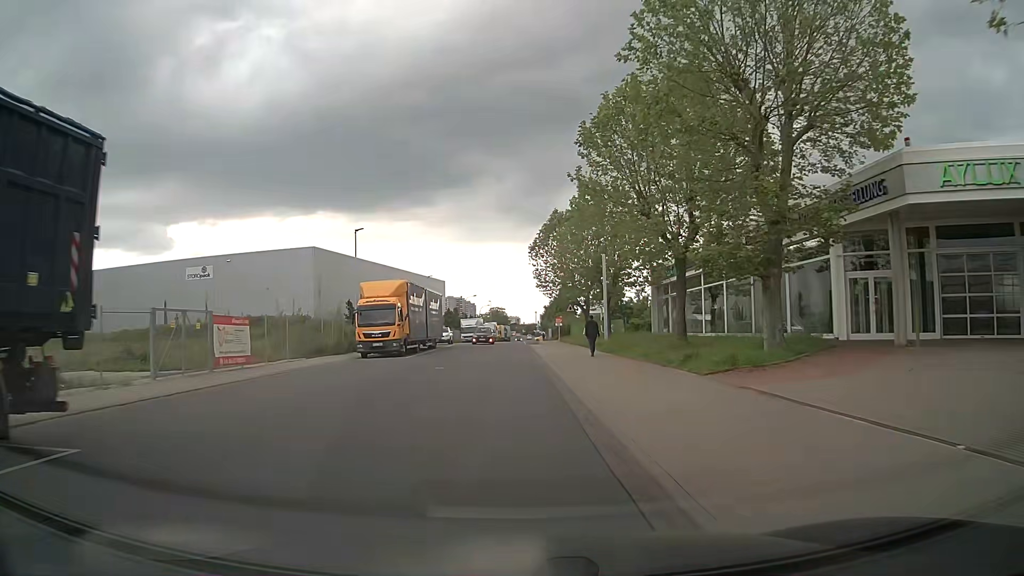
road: unclassified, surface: asphalt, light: Day
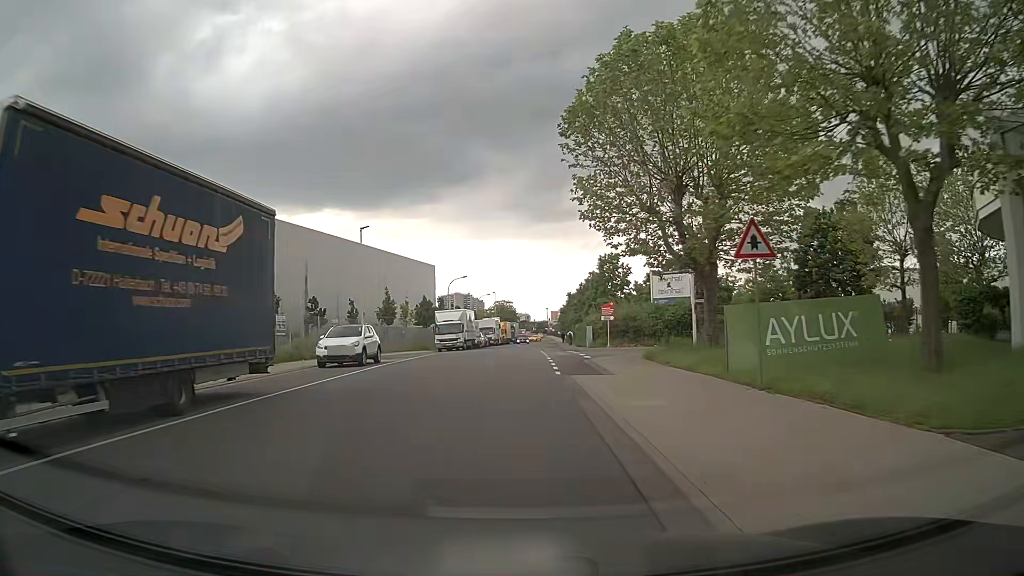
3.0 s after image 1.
(-0.2, +37.7) m; -1°
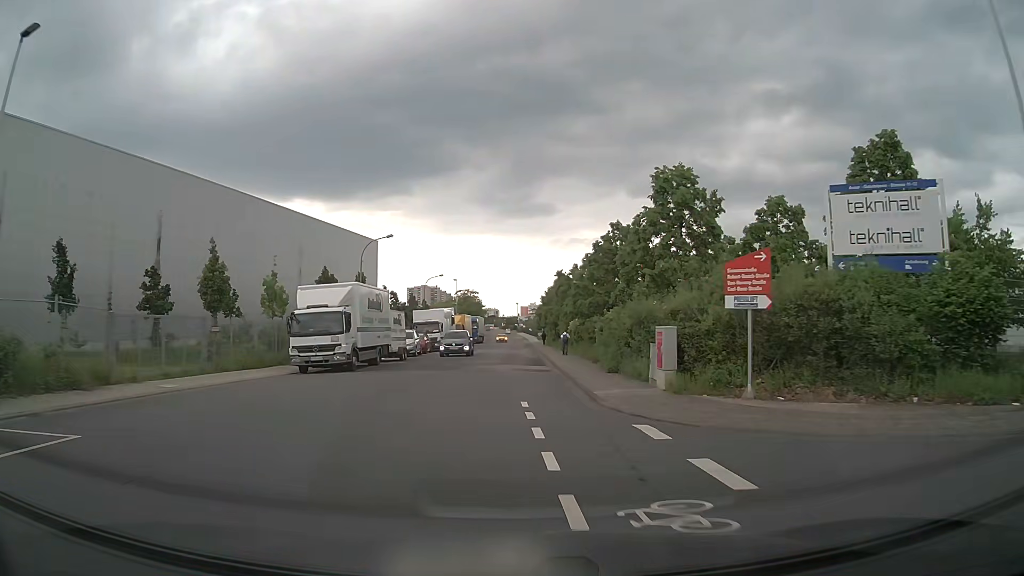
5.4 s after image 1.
(+0.5, +30.4) m; +2°
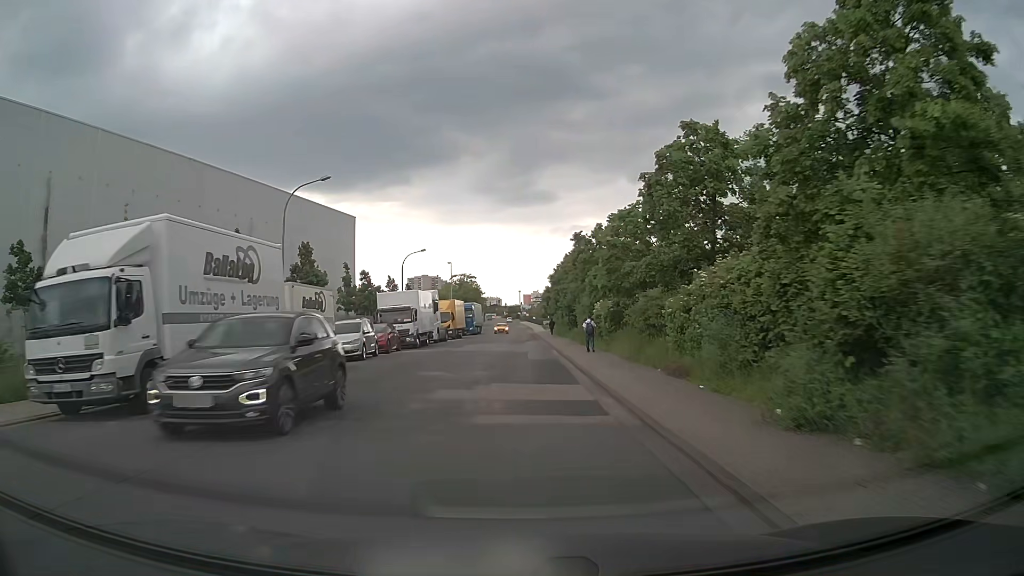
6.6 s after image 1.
(0.0, +15.3) m; 0°
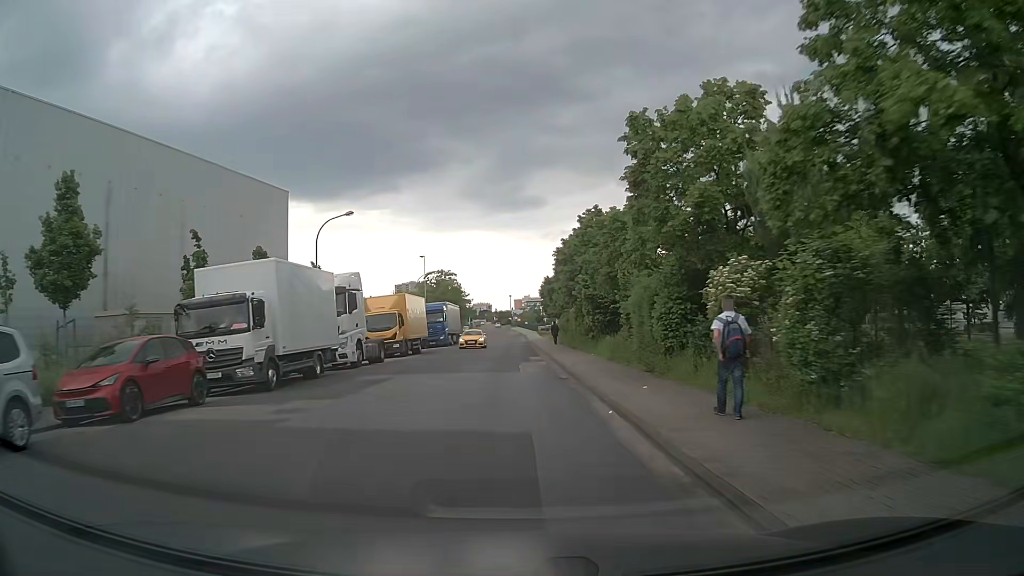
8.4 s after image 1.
(+0.2, +23.1) m; +1°
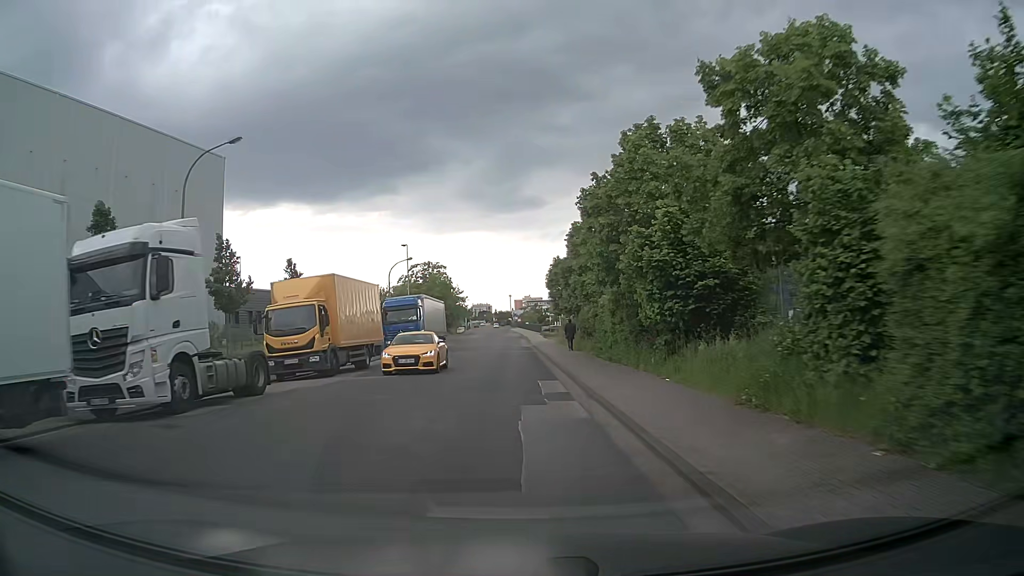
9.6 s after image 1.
(+0.1, +15.4) m; 0°
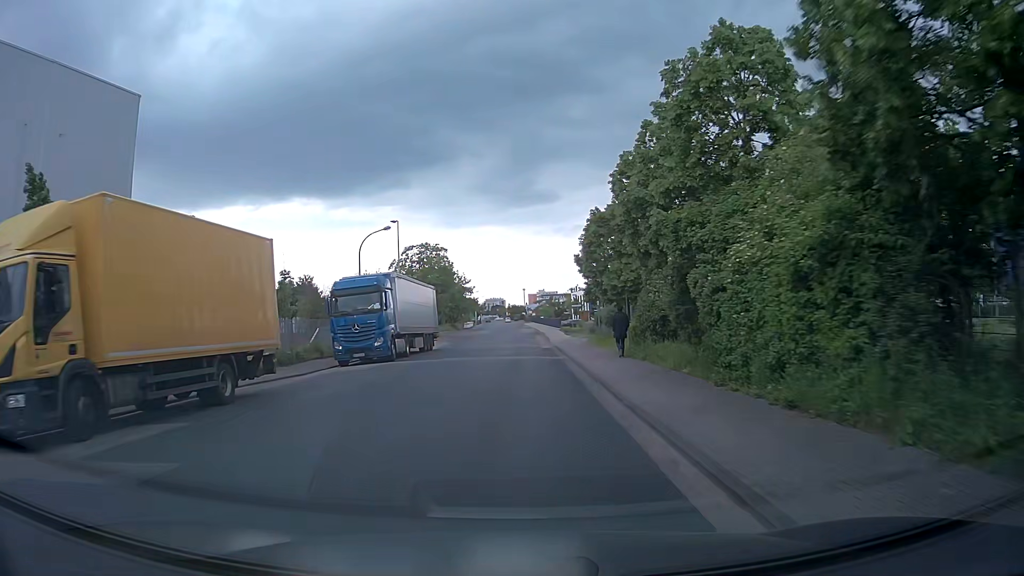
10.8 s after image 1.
(-0.1, +15.3) m; -1°
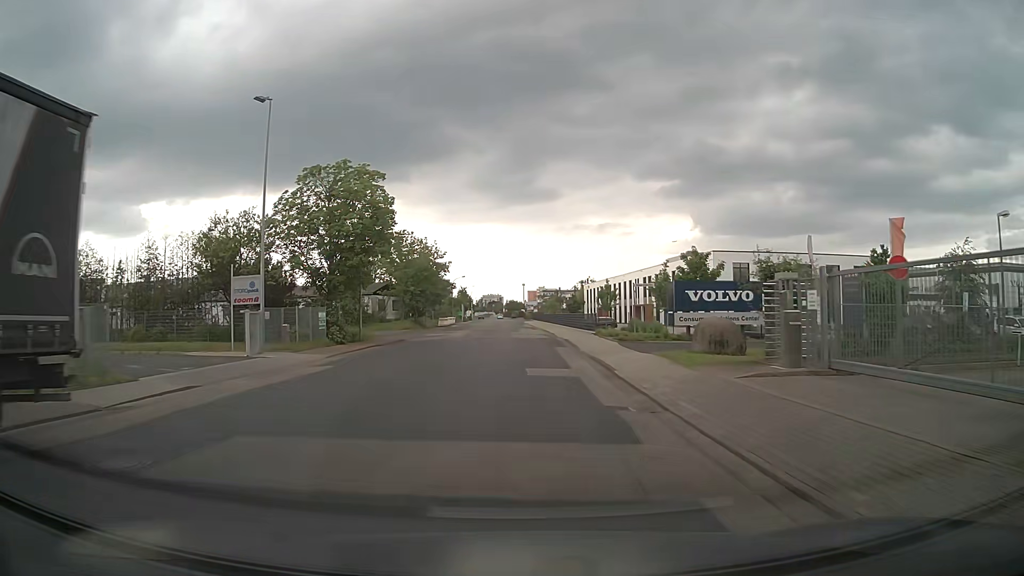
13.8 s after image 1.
(-0.1, +38.1) m; +1°
(0, +10) (0, +20) (0, +30) (0, +40) (-1, +50) (-1, +60) (-1, +70) (-1, +80) (-1, +90) (-2, +100) m
